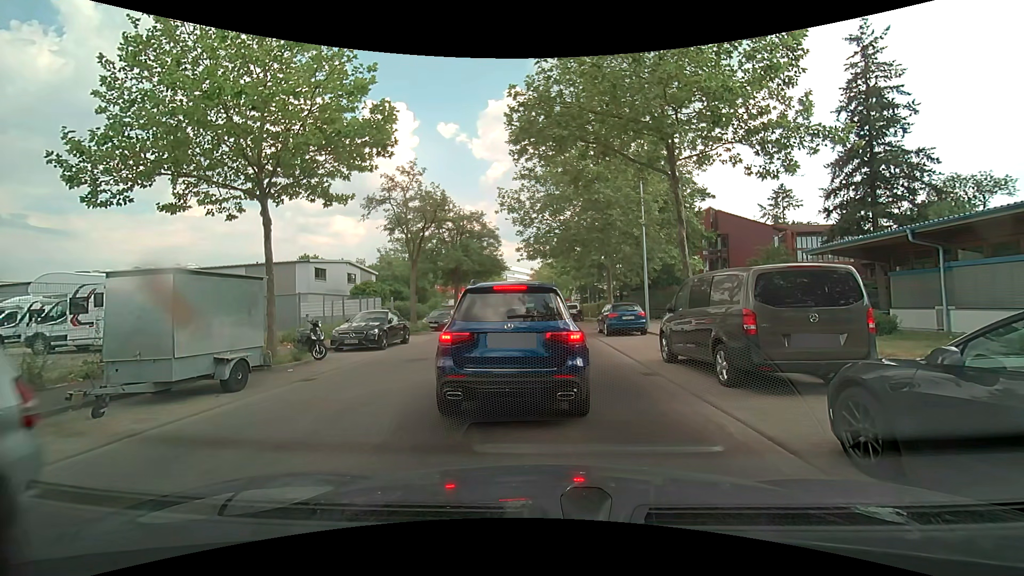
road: unclassified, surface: asphalt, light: Day
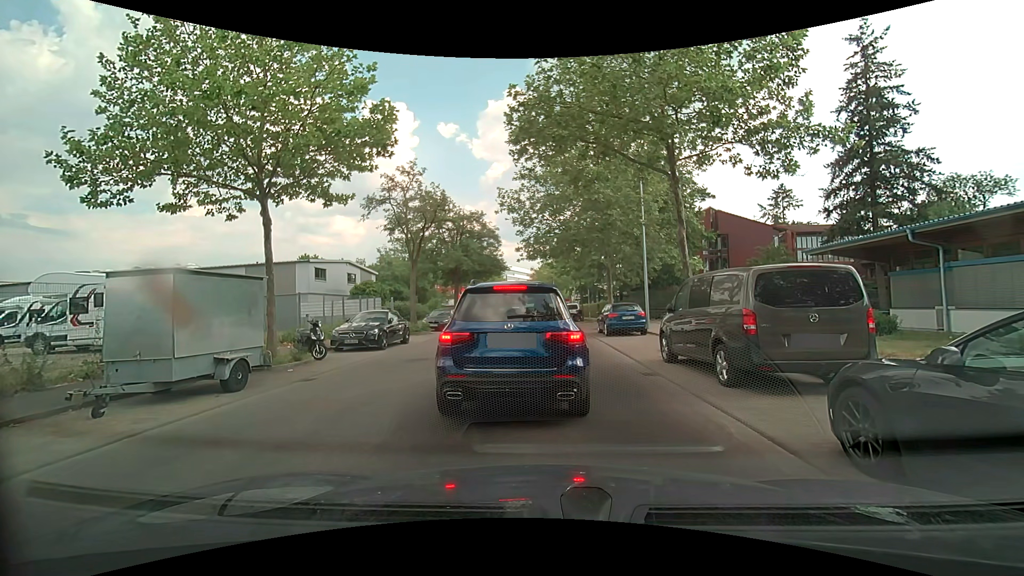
(0.0, 0.0) m; 0°
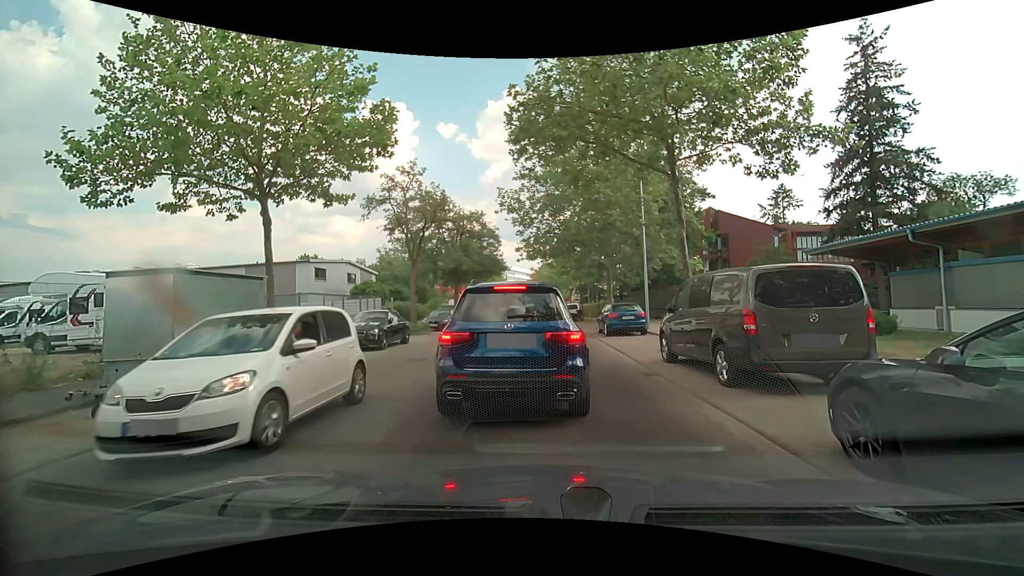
(0.0, 0.0) m; 0°
